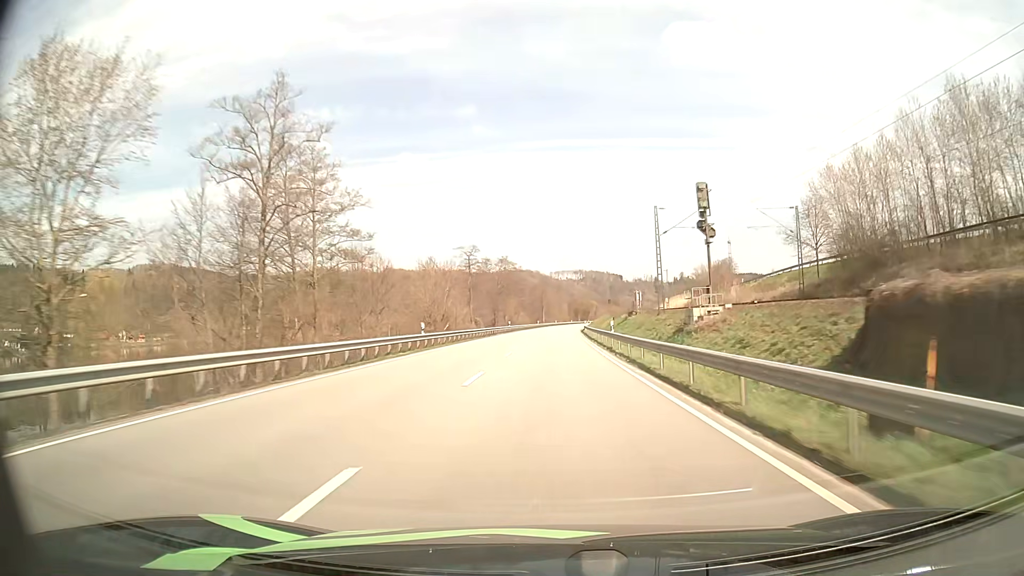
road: primary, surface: asphalt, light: Day
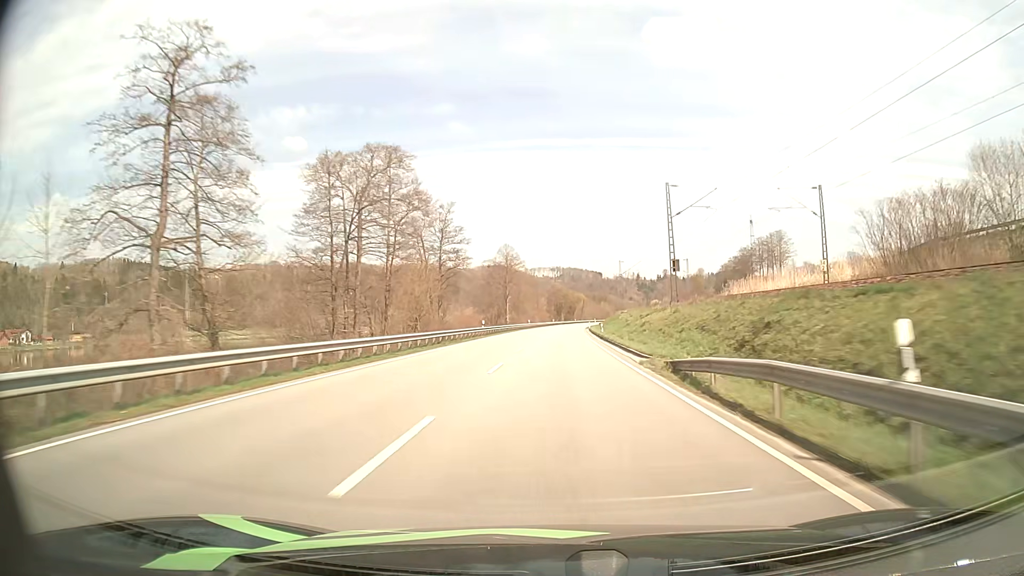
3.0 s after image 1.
(+1.4, +81.5) m; +2°
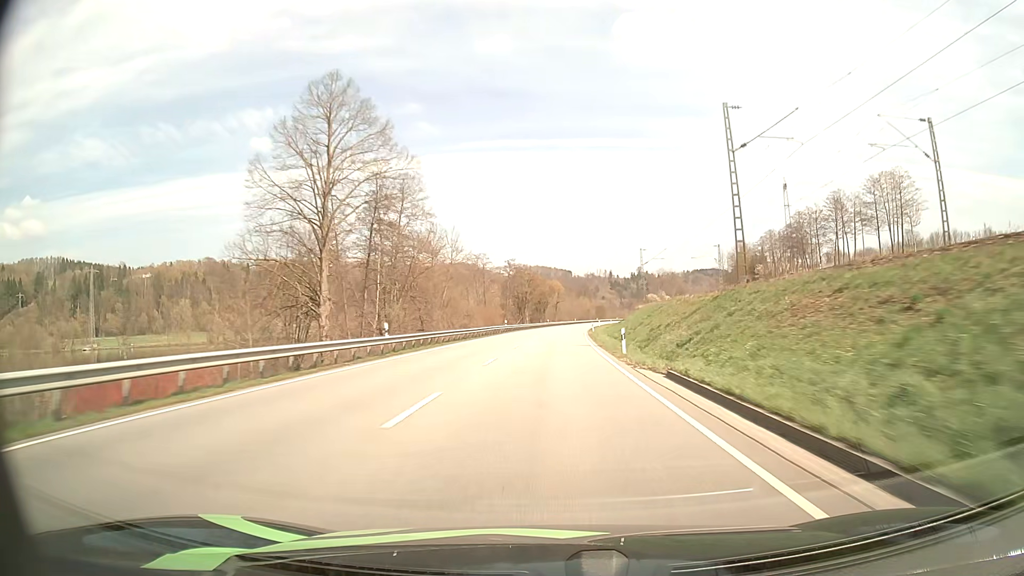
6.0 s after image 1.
(+2.3, +81.2) m; +3°
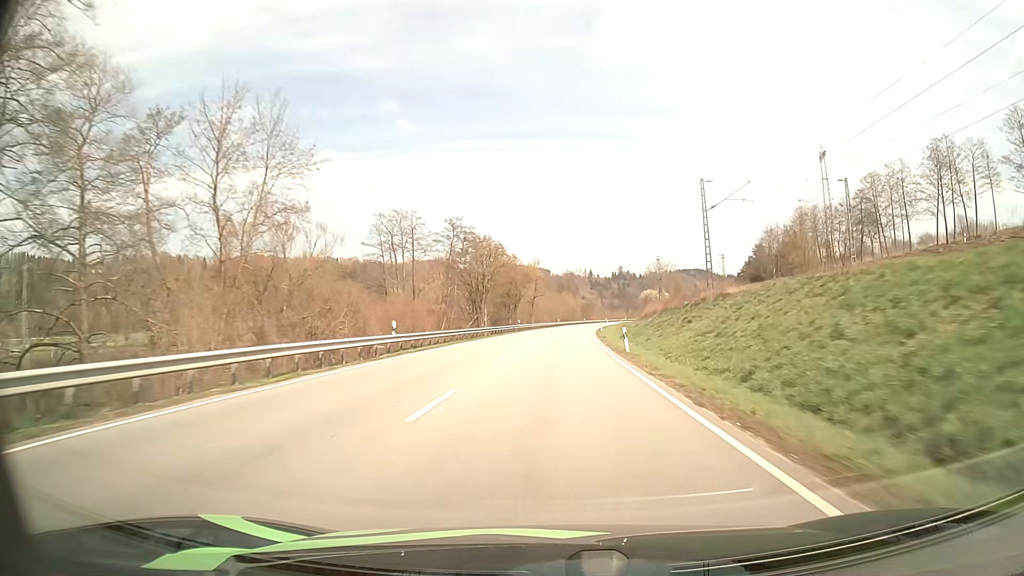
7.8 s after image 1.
(+0.8, +47.7) m; +2°
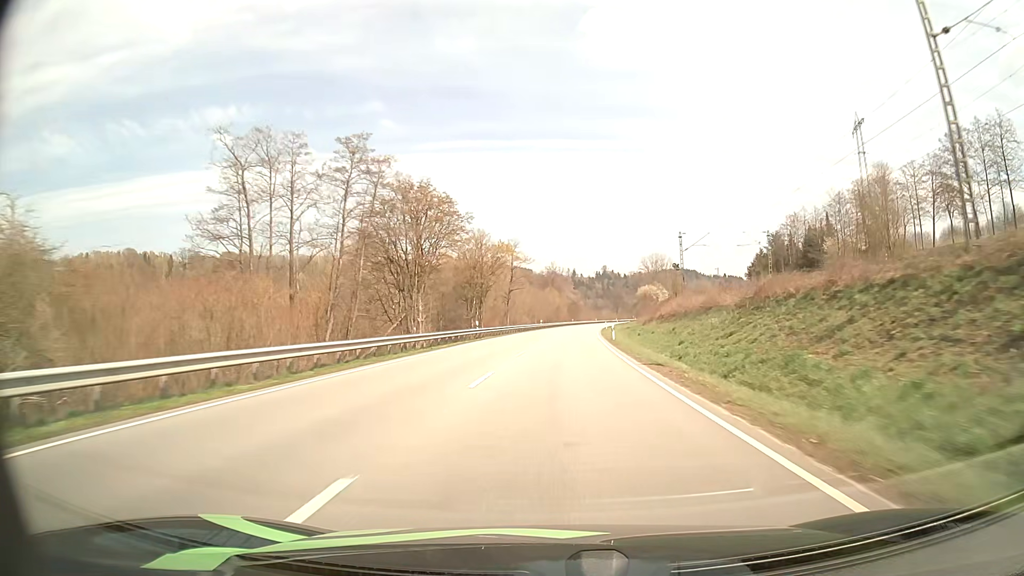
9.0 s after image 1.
(+0.3, +31.5) m; +1°
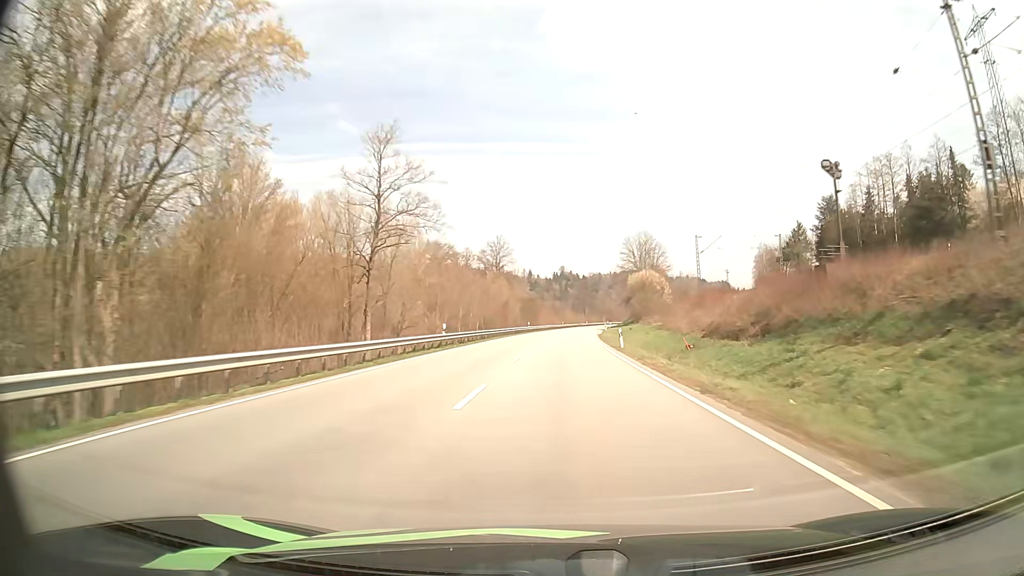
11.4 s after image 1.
(+2.2, +63.6) m; +4°
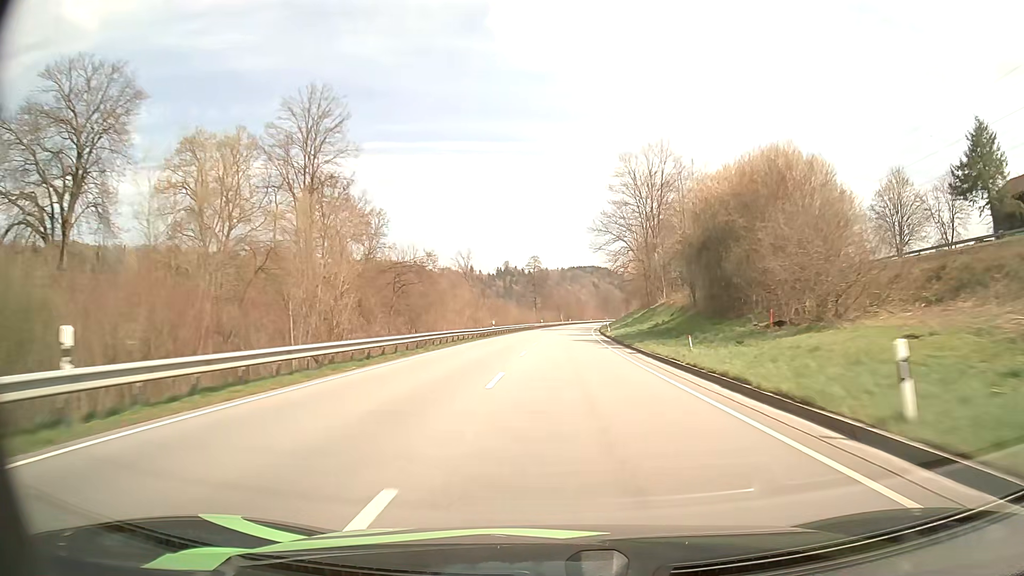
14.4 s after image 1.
(+3.0, +81.6) m; +5°
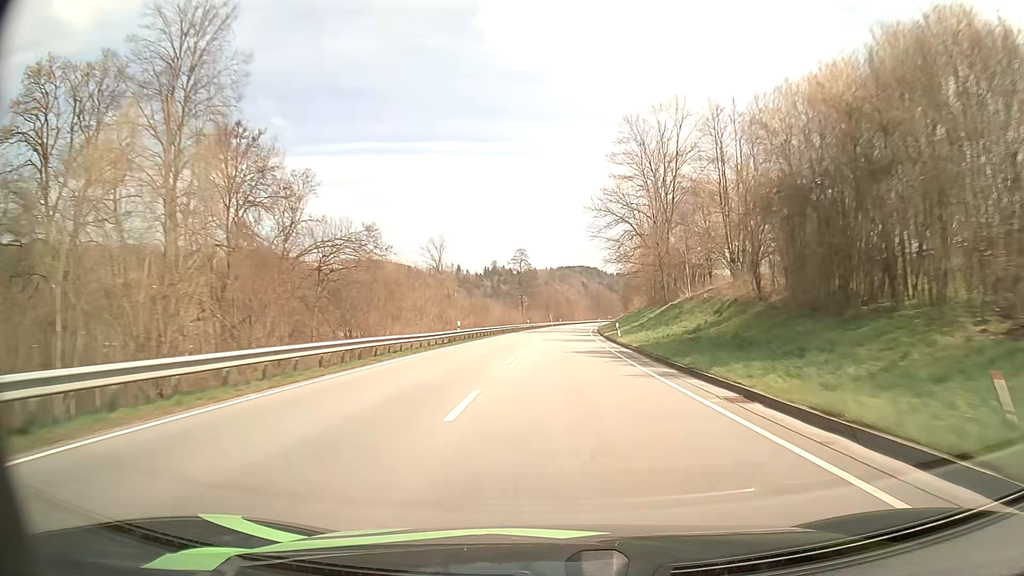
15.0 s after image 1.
(+0.1, +16.5) m; +1°
(0, +10) (0, +20) (+1, +30) (+1, +40) (+1, +50) (+2, +60) (+2, +70) (+3, +80) (+4, +90) (+5, +100) m
